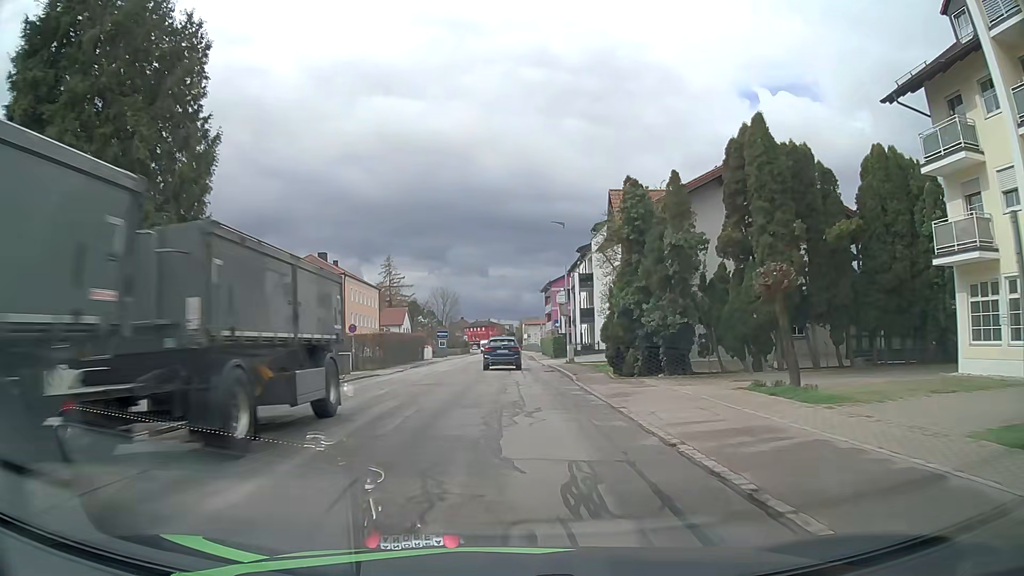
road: unclassified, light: Day
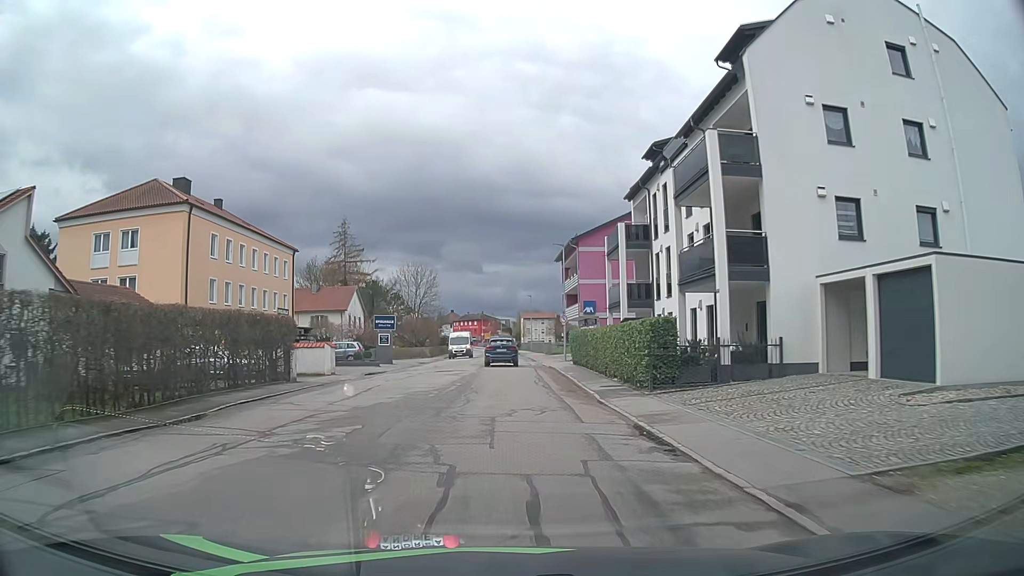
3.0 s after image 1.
(0.0, +38.6) m; 0°
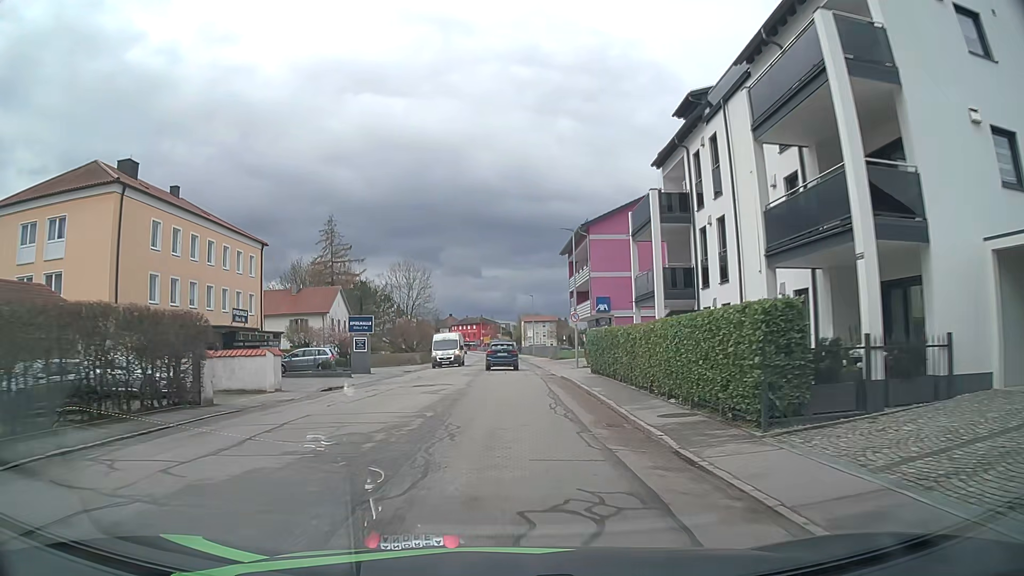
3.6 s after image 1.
(0.0, +7.9) m; 0°
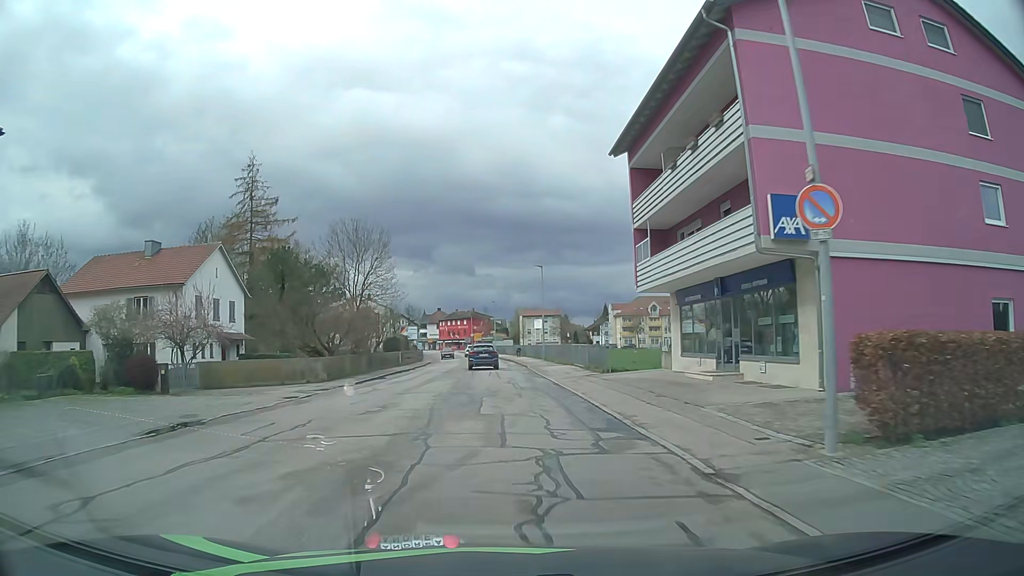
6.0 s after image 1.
(+0.1, +31.8) m; +1°
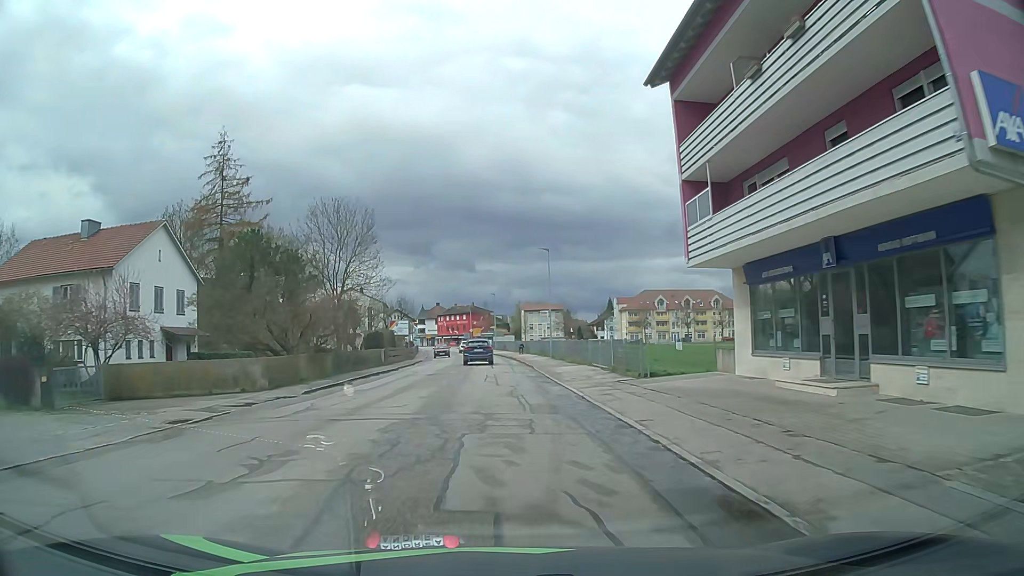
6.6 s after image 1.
(-0.1, +8.0) m; -1°
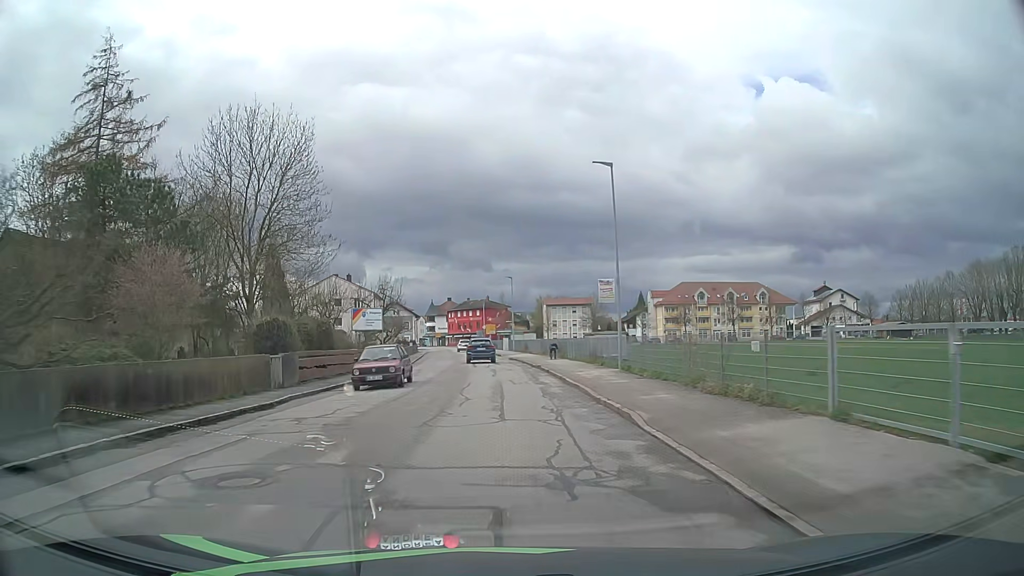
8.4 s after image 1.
(-0.3, +24.1) m; -2°
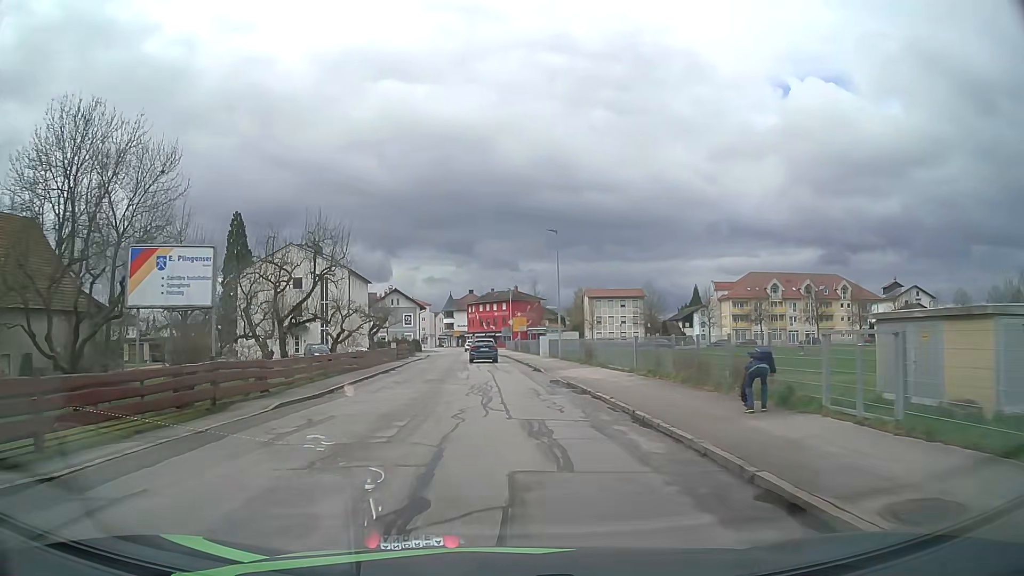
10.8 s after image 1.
(-0.7, +31.6) m; -2°
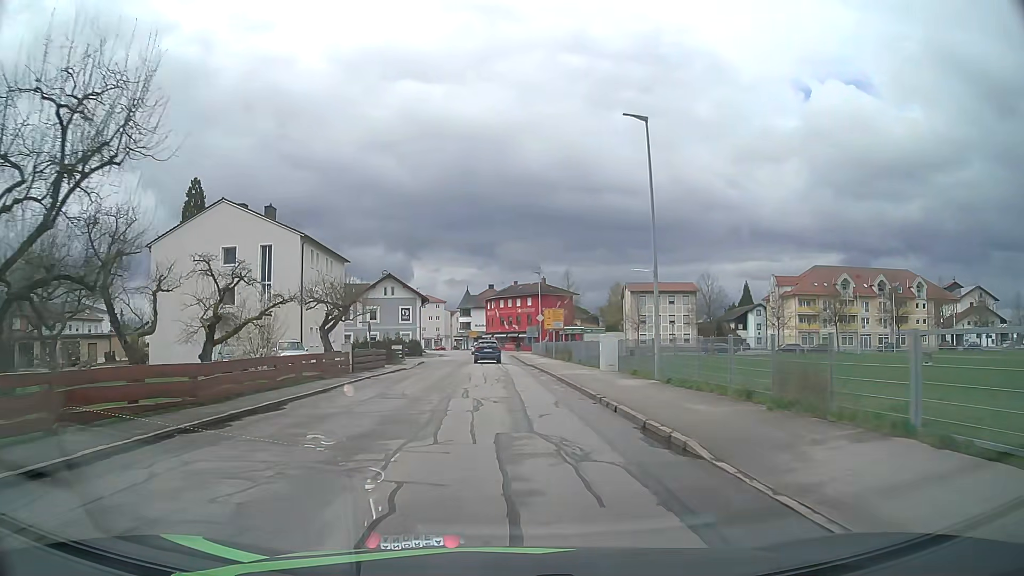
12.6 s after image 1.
(-0.4, +22.5) m; -2°
(0, +10) (0, +20) (0, +30) (-1, +40) (-1, +50) (-1, +60) (-1, +70) (-2, +80) (-3, +90) (-4, +100) m
